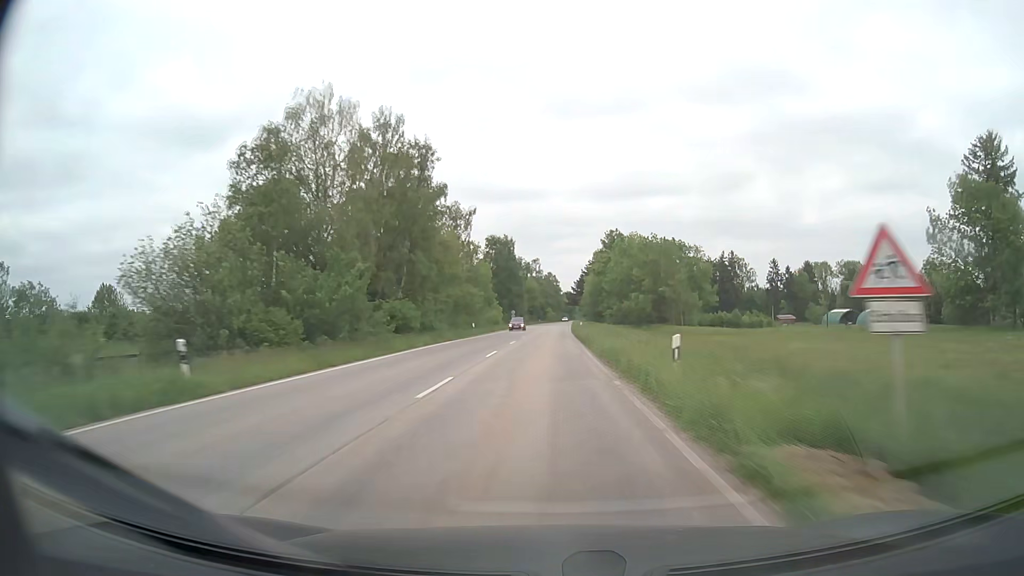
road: secondary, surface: asphalt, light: Day
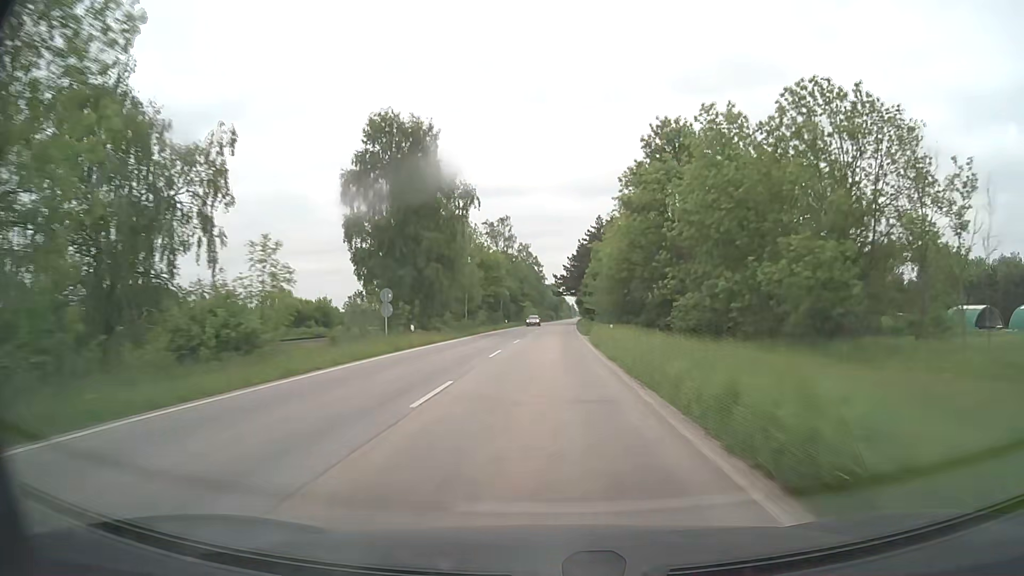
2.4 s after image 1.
(+0.9, +73.1) m; +2°
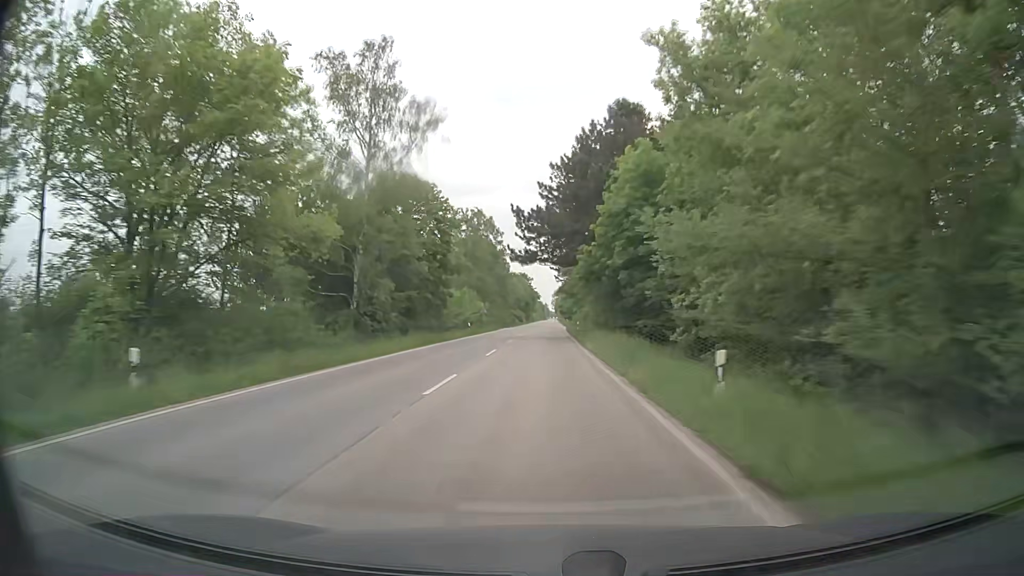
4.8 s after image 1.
(+1.4, +69.7) m; +2°
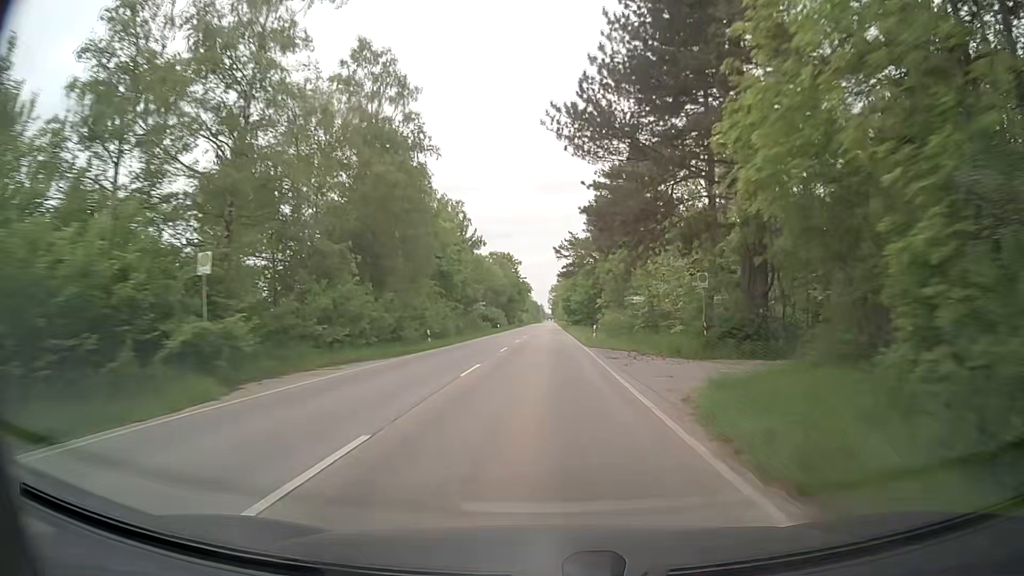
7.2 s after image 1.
(+0.3, +68.1) m; +1°
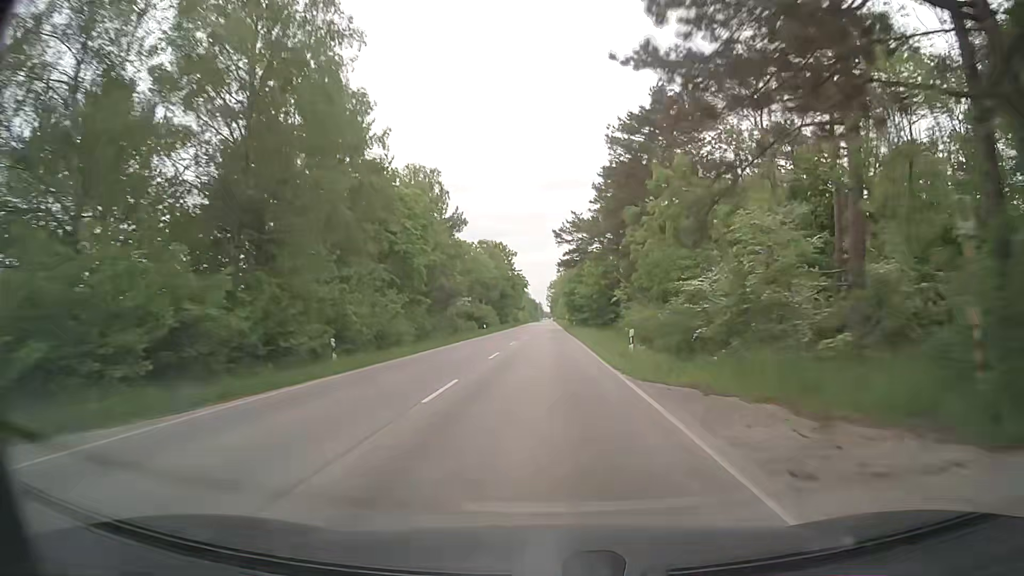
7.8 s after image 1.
(0.0, +16.8) m; 0°
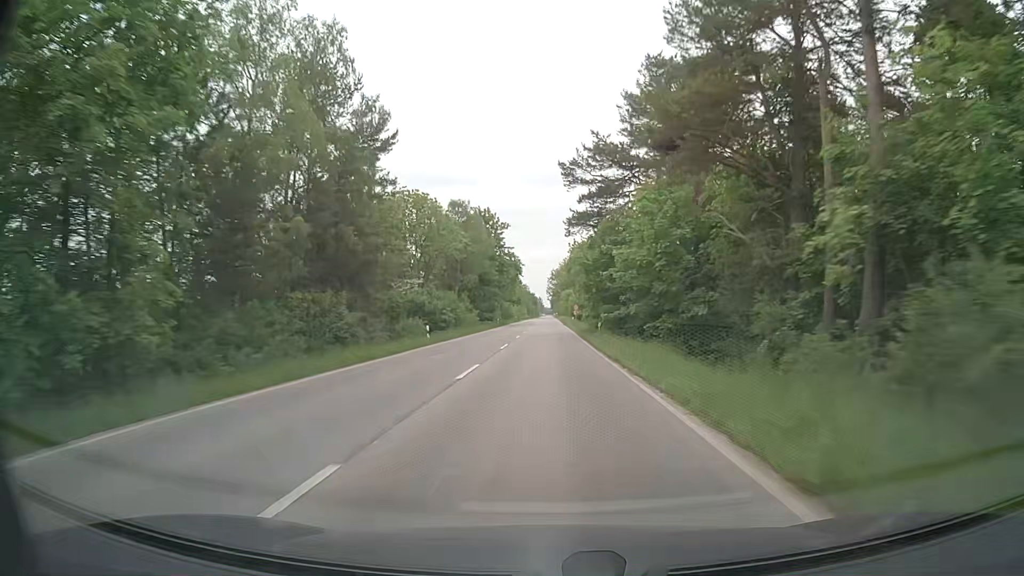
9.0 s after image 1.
(+0.1, +32.7) m; 0°
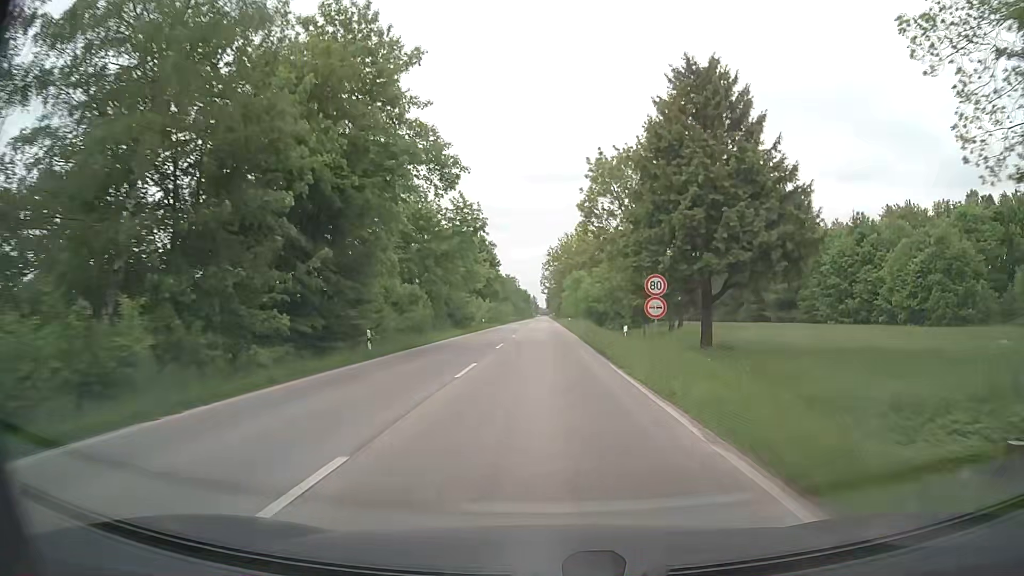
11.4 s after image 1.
(0.0, +59.0) m; 0°
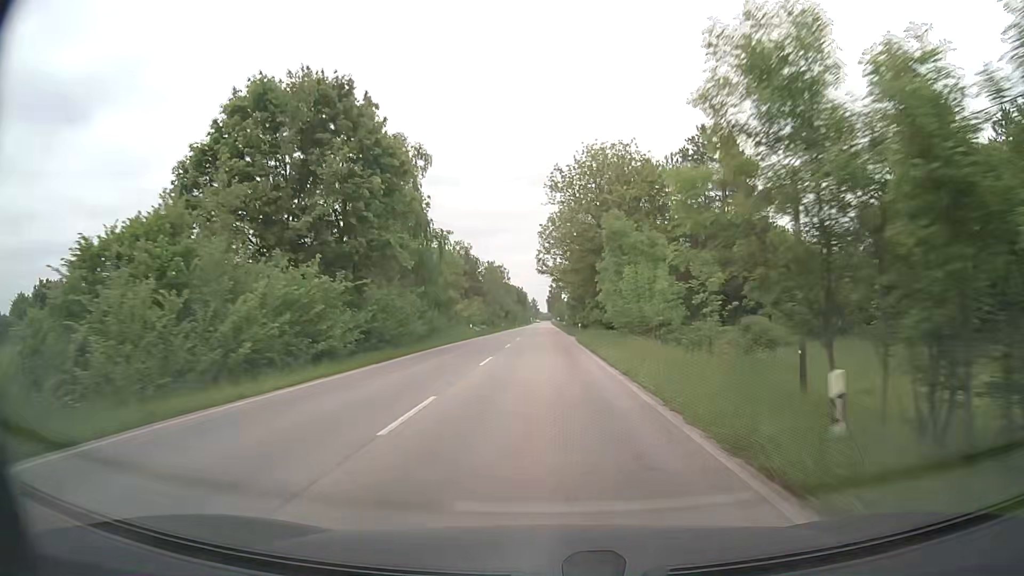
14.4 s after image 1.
(-0.3, +66.3) m; 0°
(0, +10) (0, +20) (0, +30) (0, +40) (0, +50) (0, +60) (0, +70) (0, +80) (0, +90) (0, +100) m
